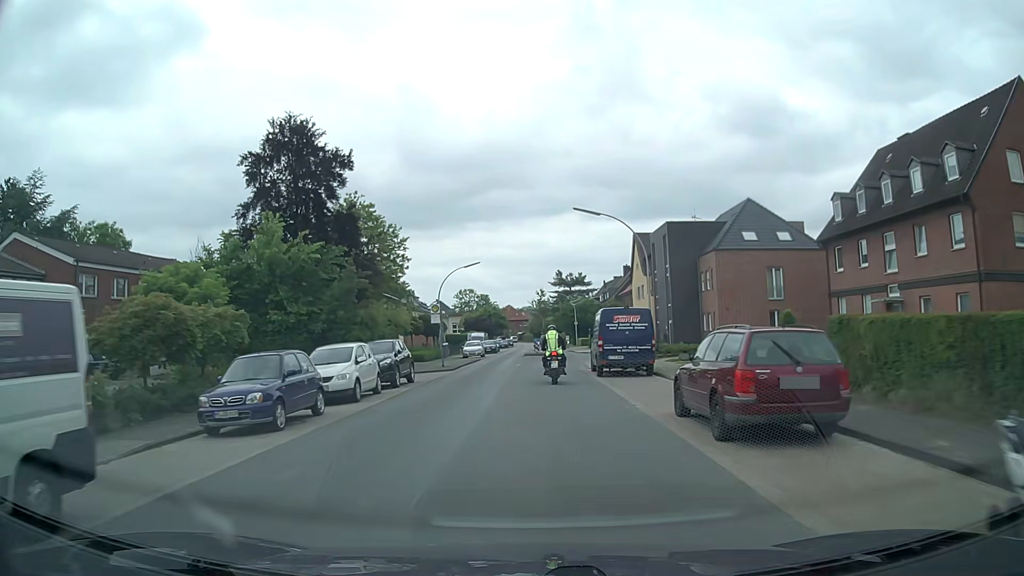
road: secondary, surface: asphalt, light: Day
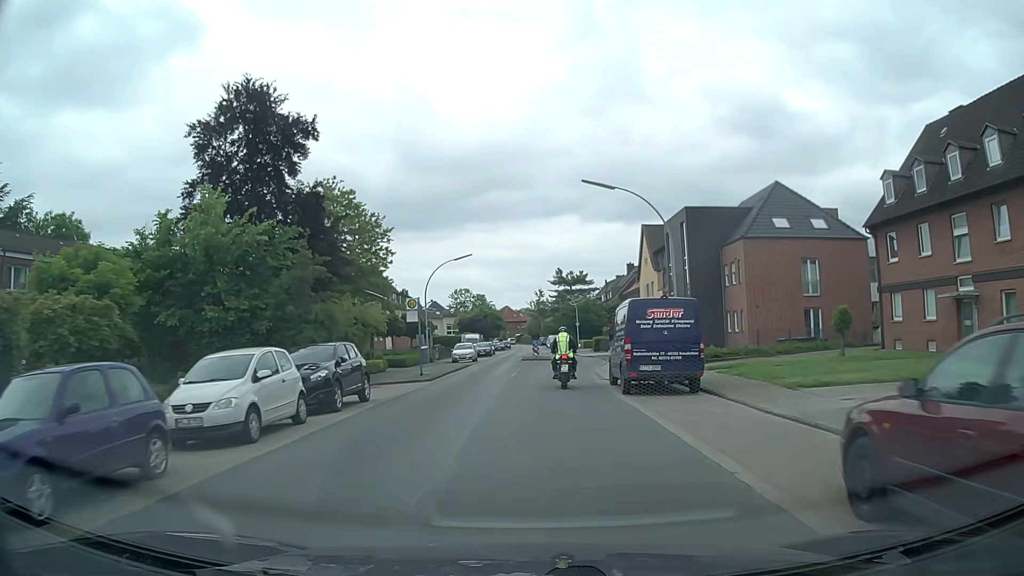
(0.0, +6.7) m; 0°
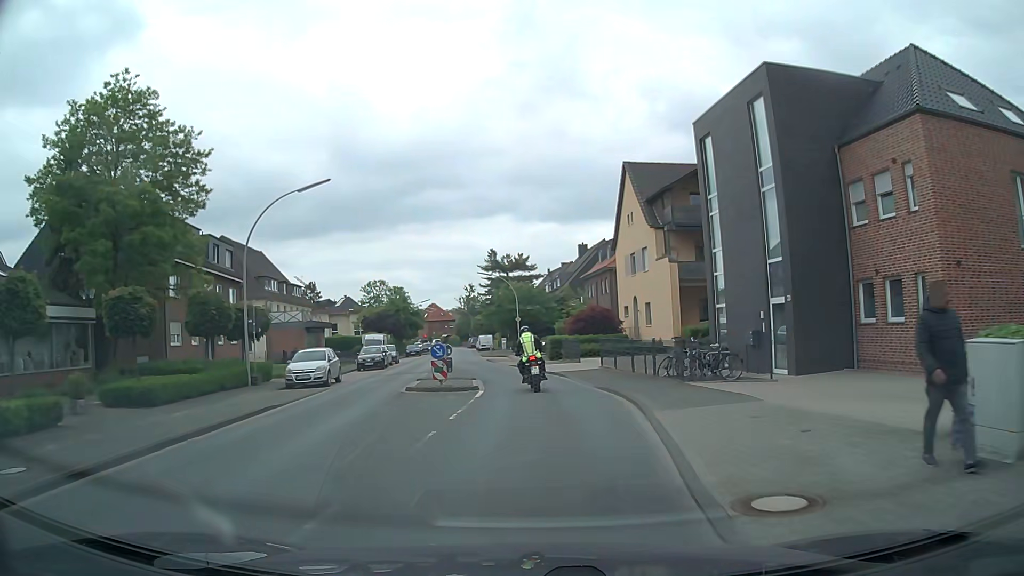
(+0.8, +25.1) m; +6°
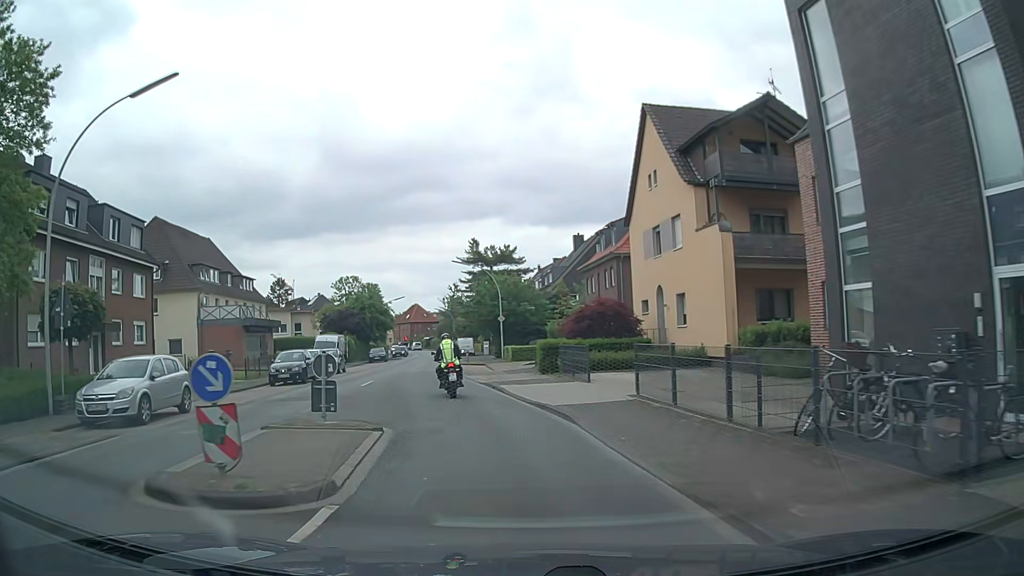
(+0.3, +12.3) m; +1°
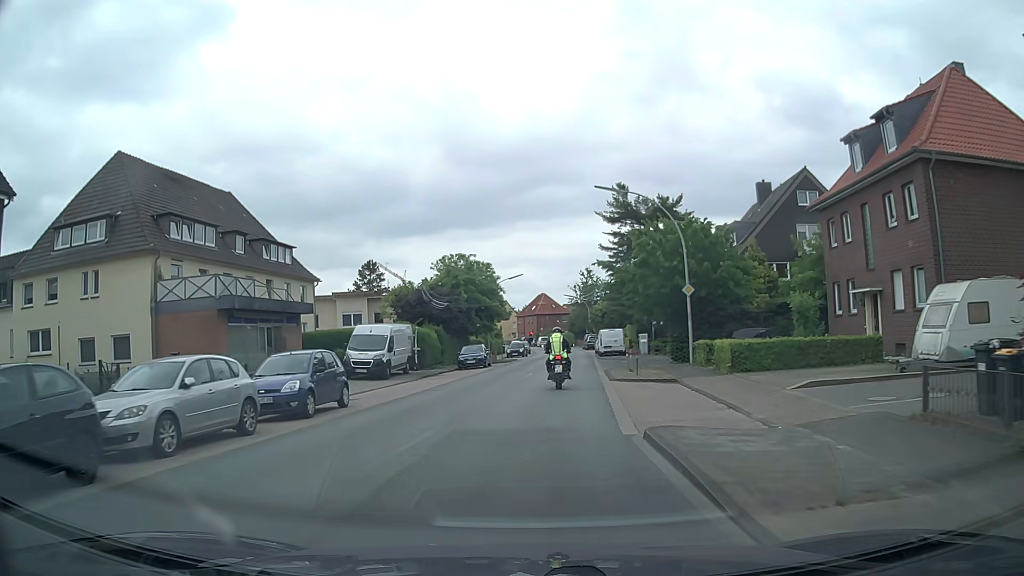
(-3.1, +24.7) m; -11°
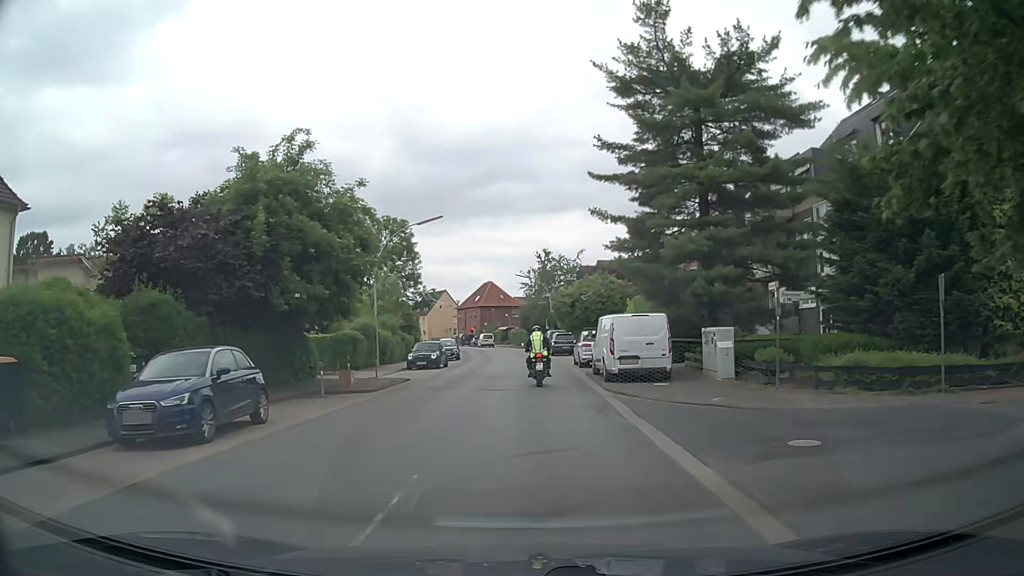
(+1.2, +30.3) m; +4°
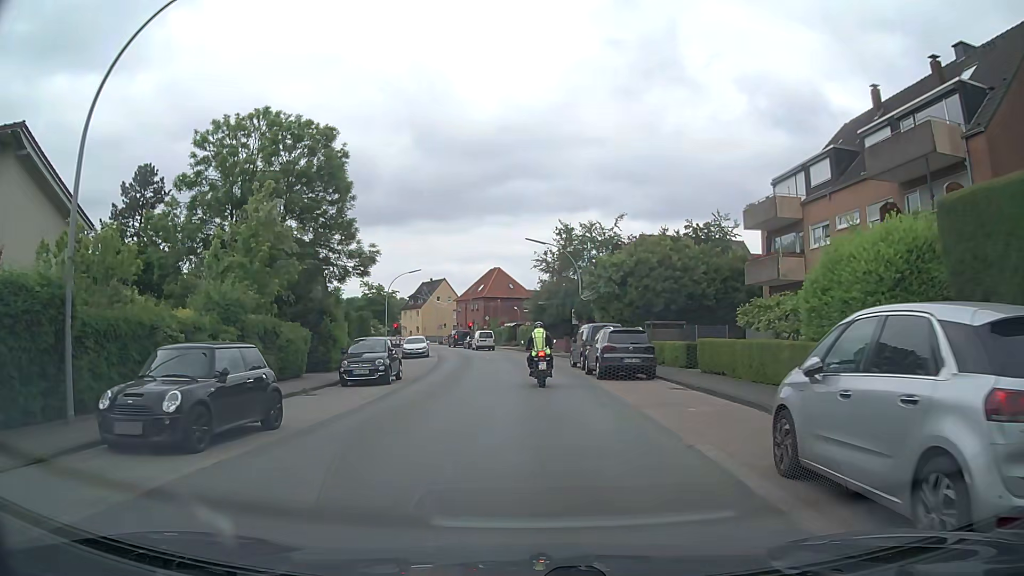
(+0.1, +26.3) m; -1°
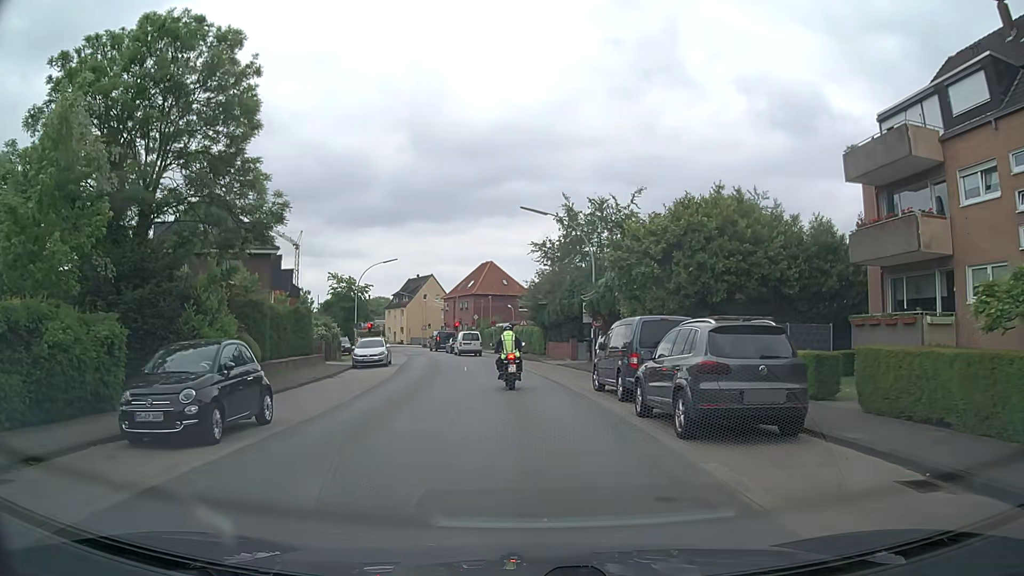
(0.0, +12.1) m; +1°
